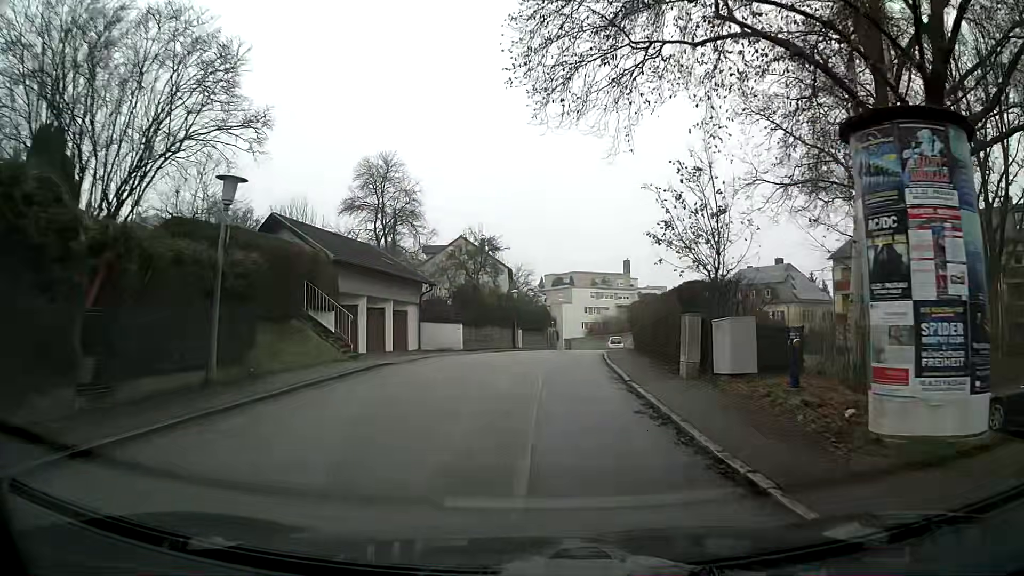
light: Day
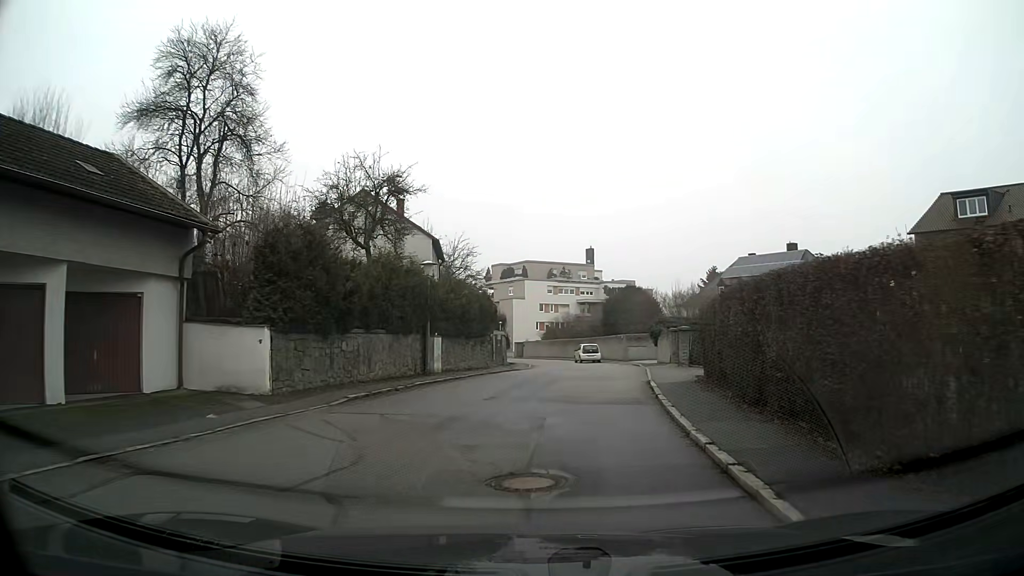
(+0.6, +21.7) m; +5°
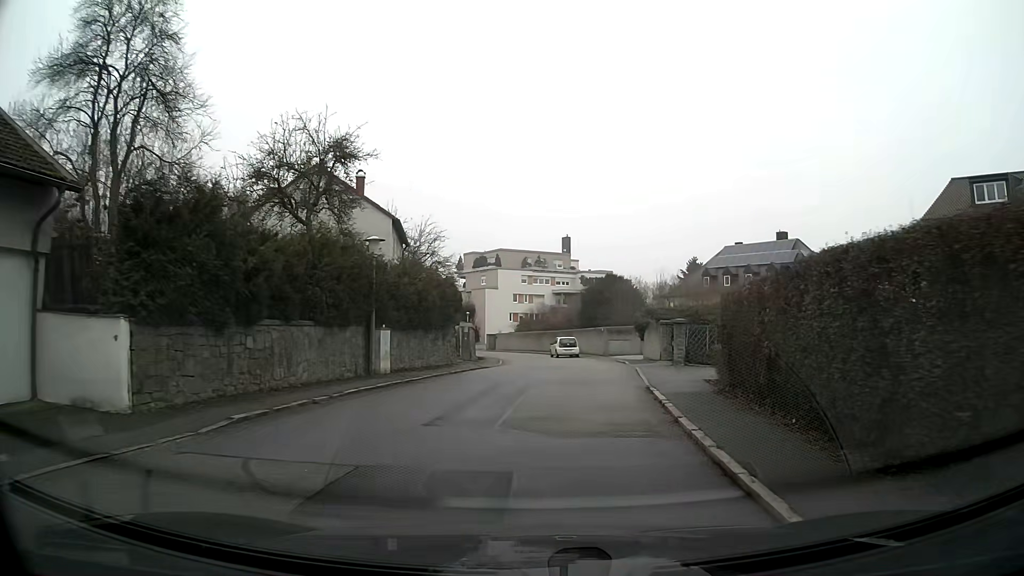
(+0.1, +4.4) m; +2°
